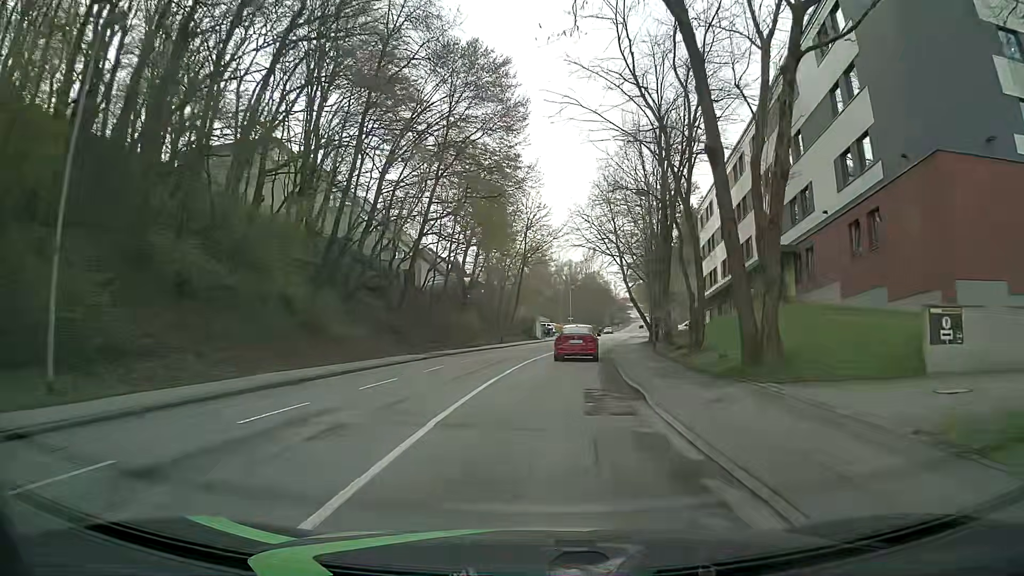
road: tertiary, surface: asphalt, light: Day
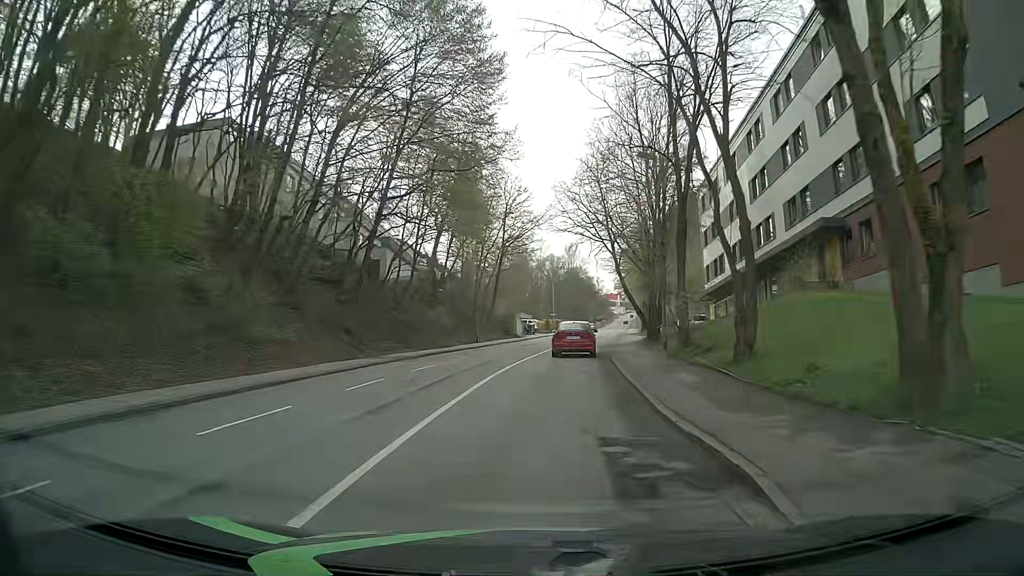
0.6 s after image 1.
(+0.1, +7.3) m; +2°
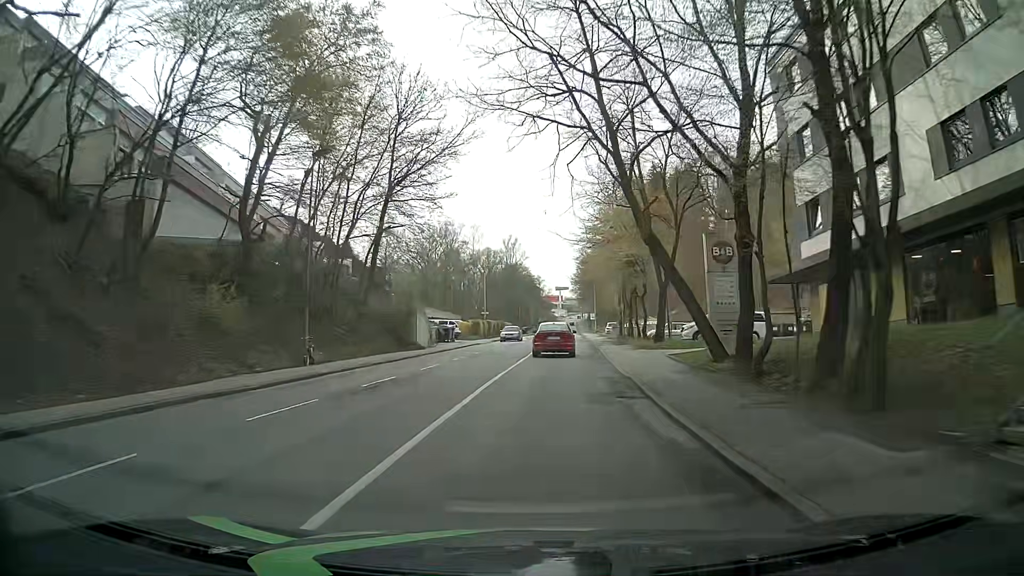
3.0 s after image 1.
(+1.4, +29.7) m; +4°
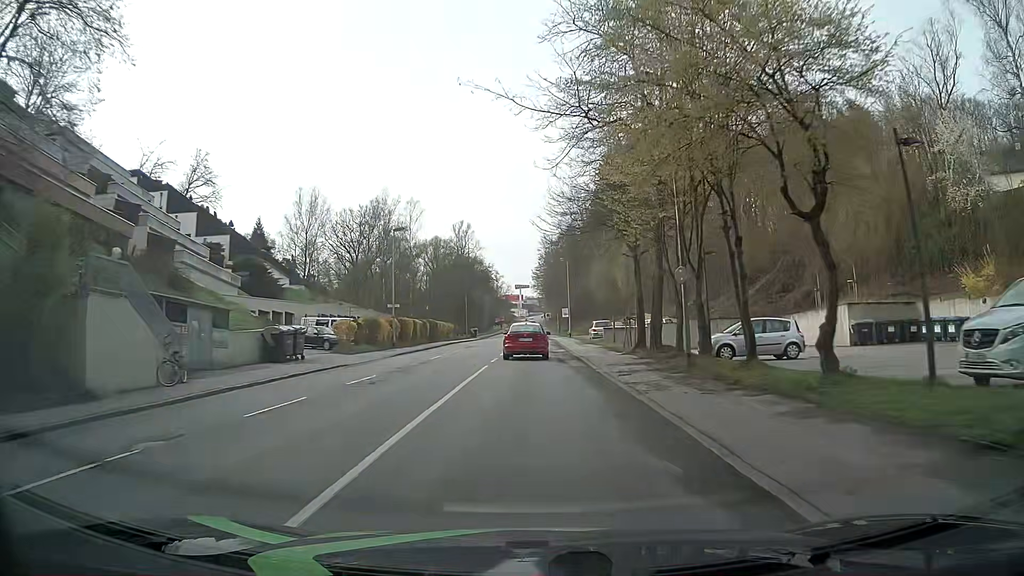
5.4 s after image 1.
(+1.6, +29.9) m; +4°
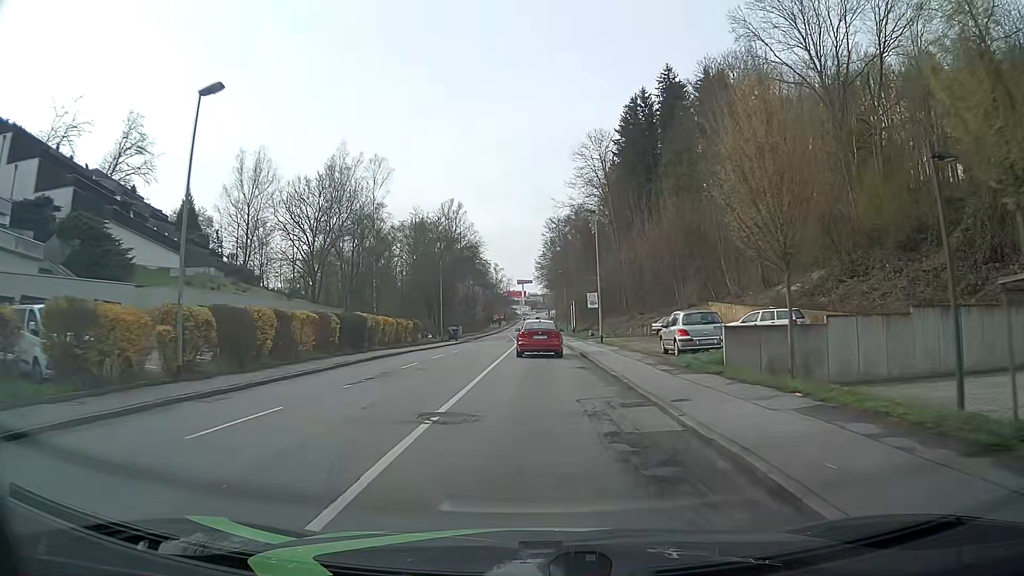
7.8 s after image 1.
(-0.1, +28.8) m; 0°
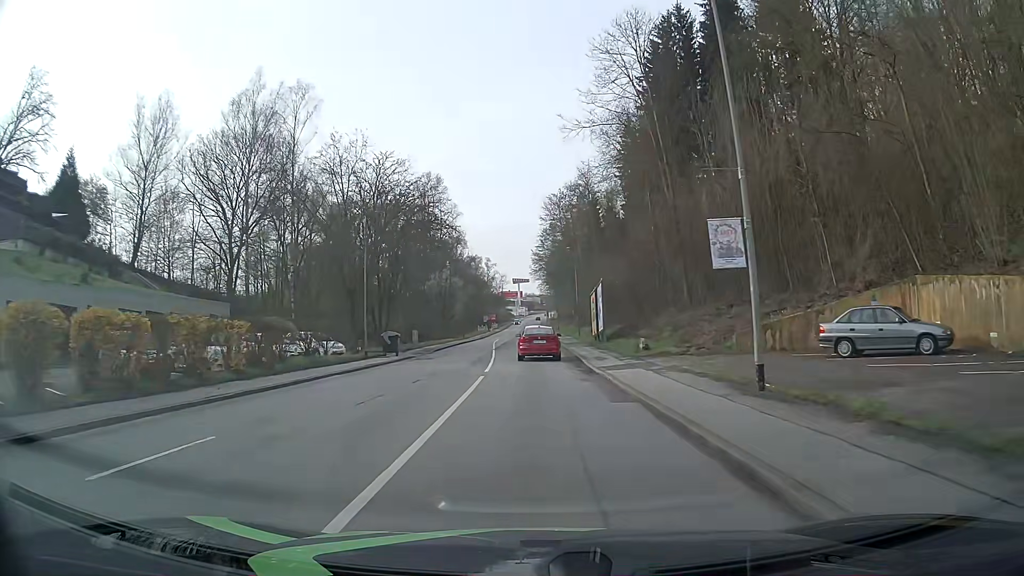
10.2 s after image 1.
(-0.1, +29.3) m; 0°
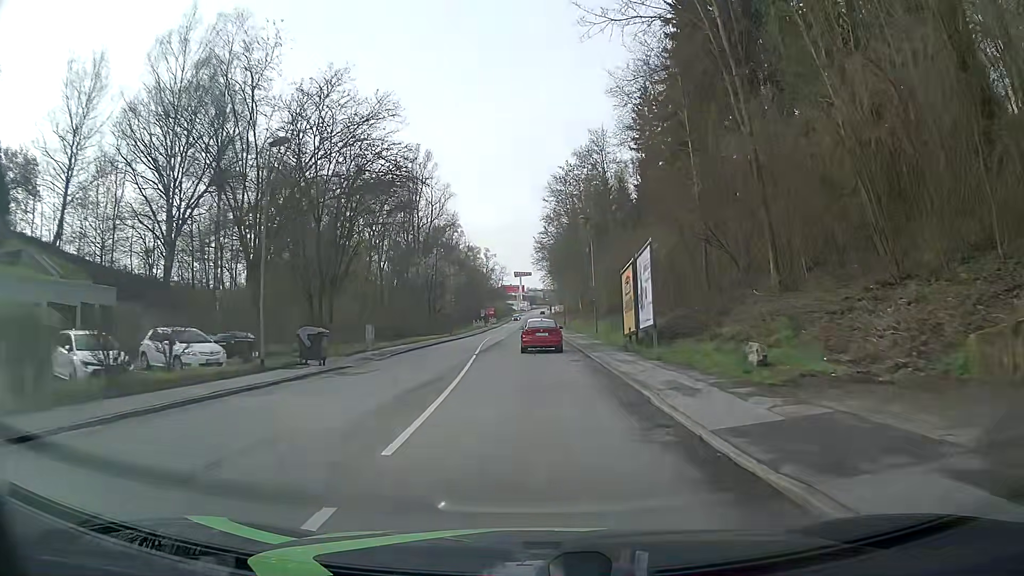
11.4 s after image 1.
(0.0, +15.0) m; 0°
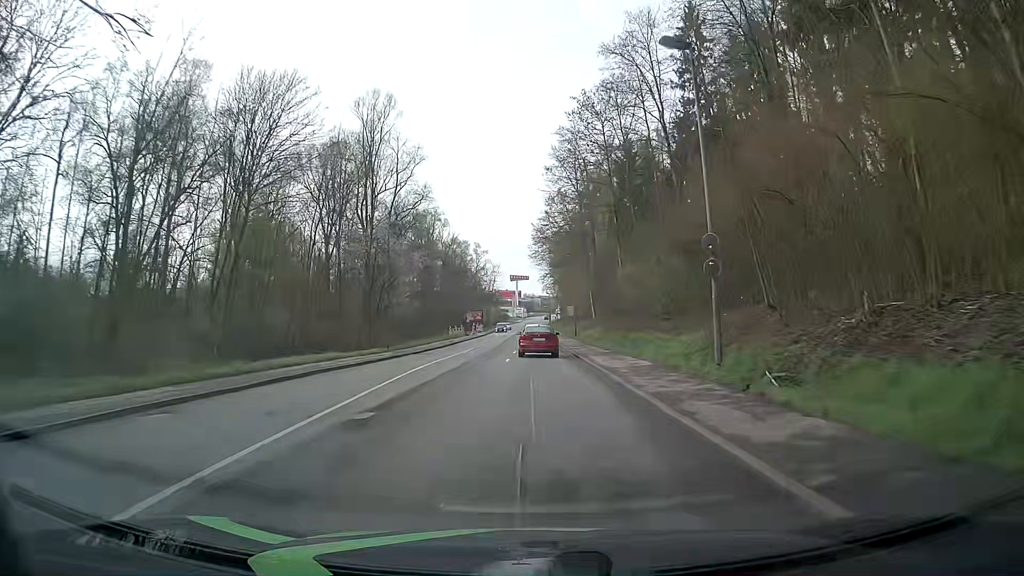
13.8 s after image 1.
(0.0, +30.2) m; 0°
(0, +10) (0, +20) (0, +30) (0, +40) (0, +50) (0, +60) (0, +70) (0, +80) (0, +90) (0, +100) m
